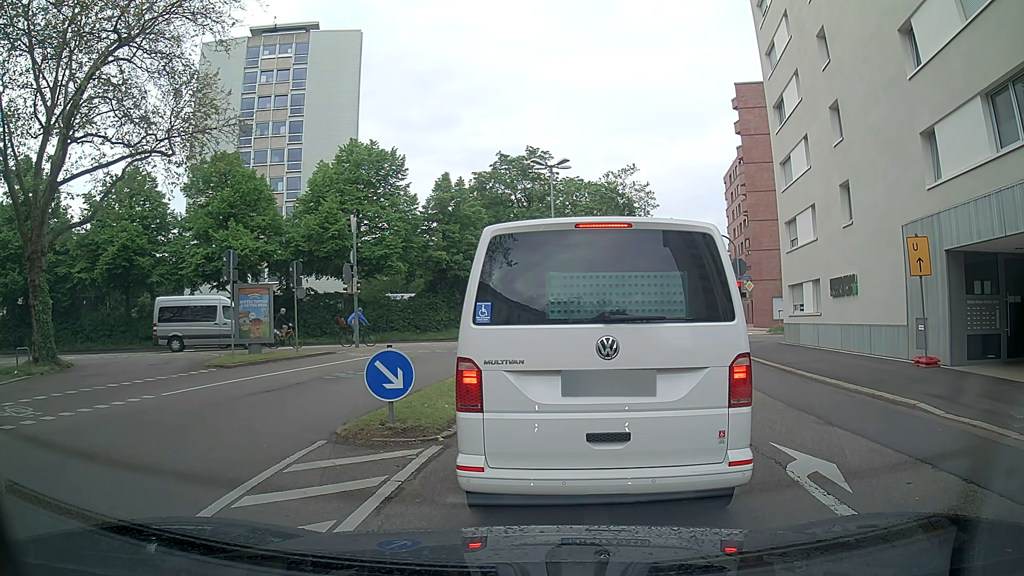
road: secondary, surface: asphalt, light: Day
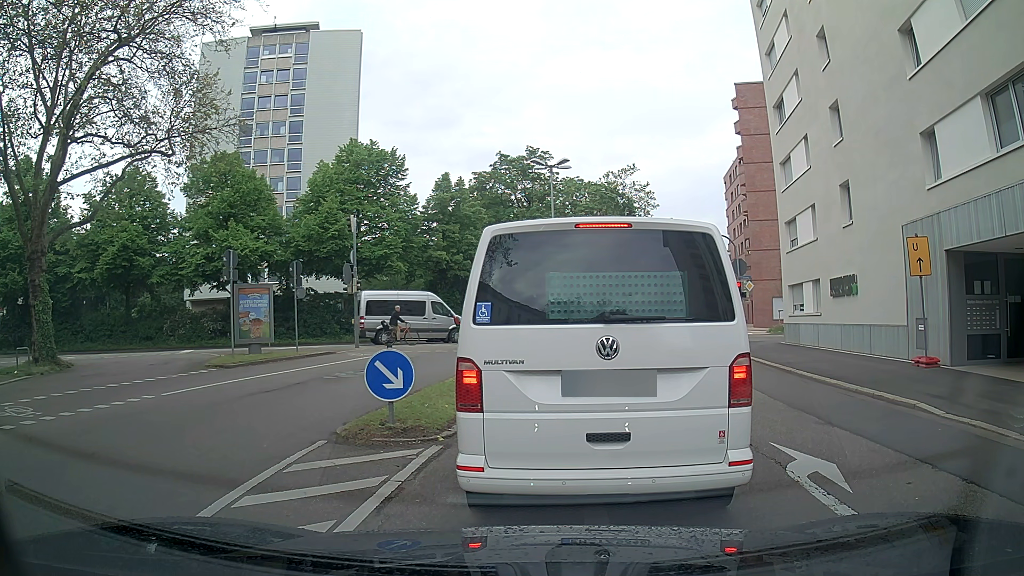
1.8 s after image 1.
(0.0, 0.0) m; 0°
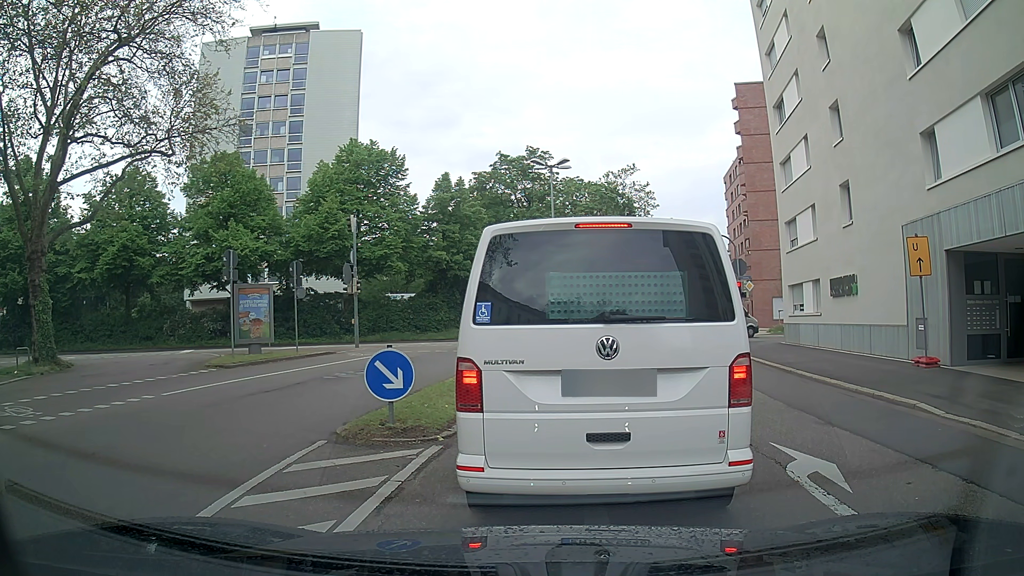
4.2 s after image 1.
(0.0, 0.0) m; 0°
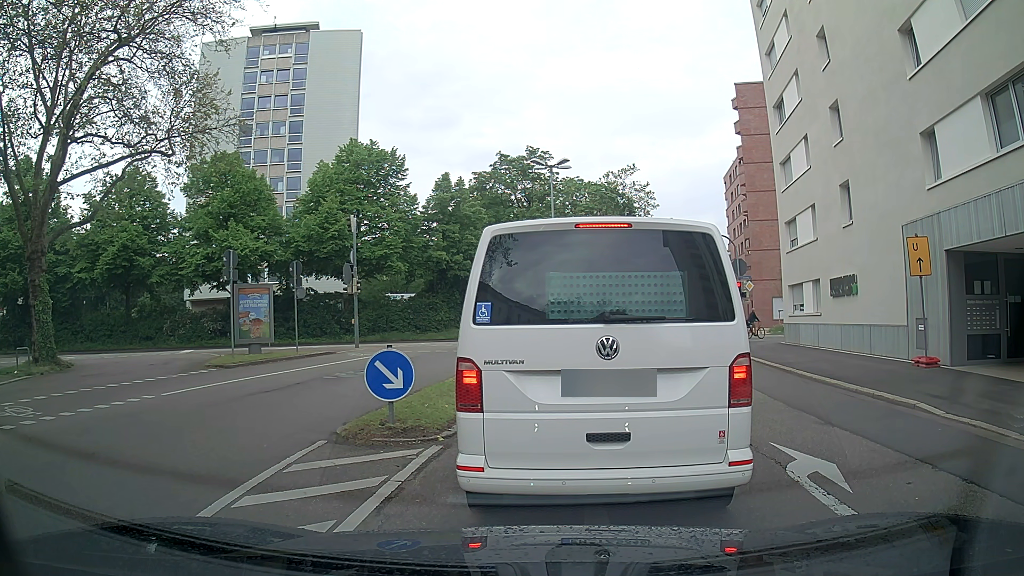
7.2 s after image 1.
(0.0, 0.0) m; 0°
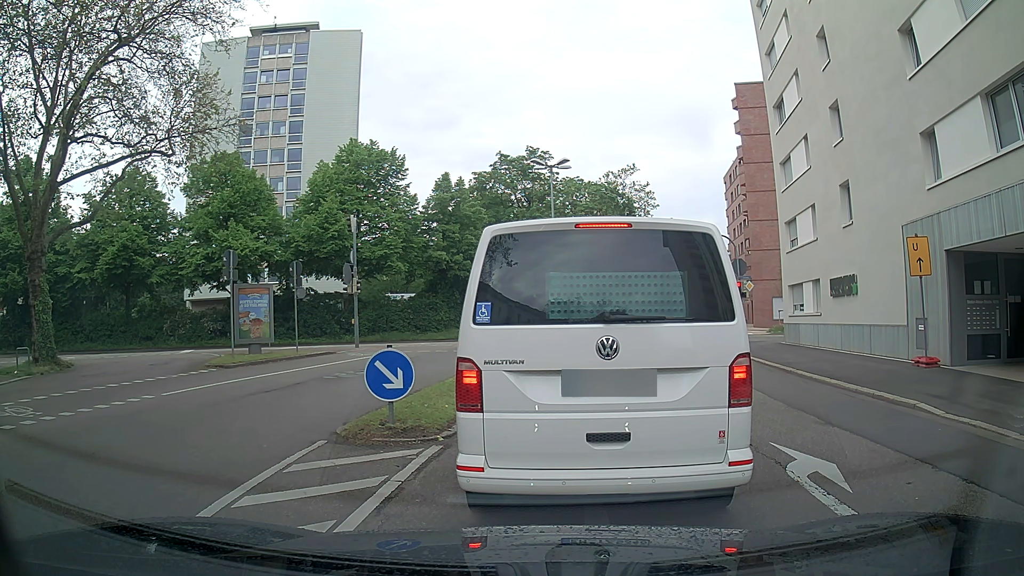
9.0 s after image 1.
(0.0, 0.0) m; 0°
